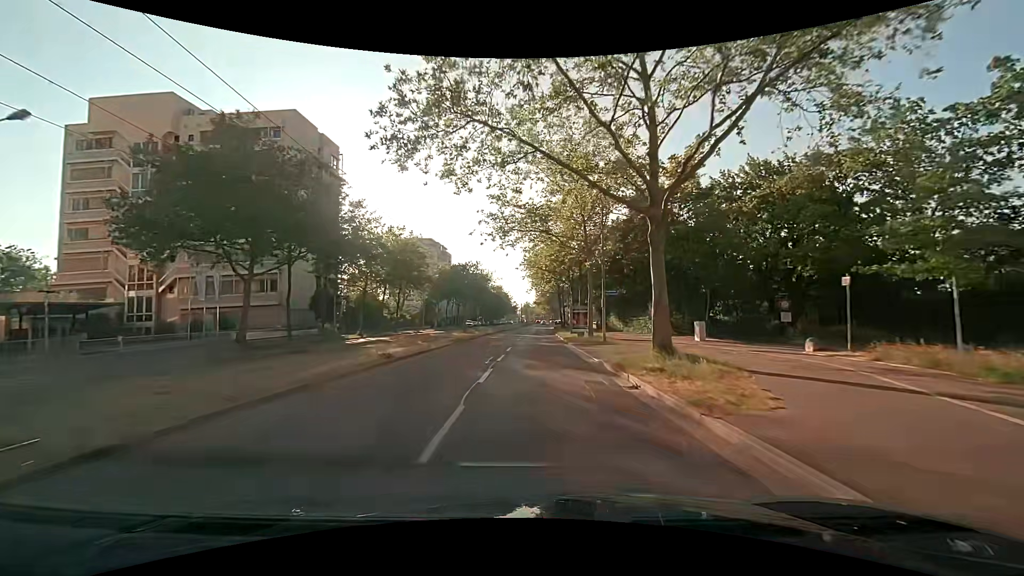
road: tertiary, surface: asphalt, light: Day
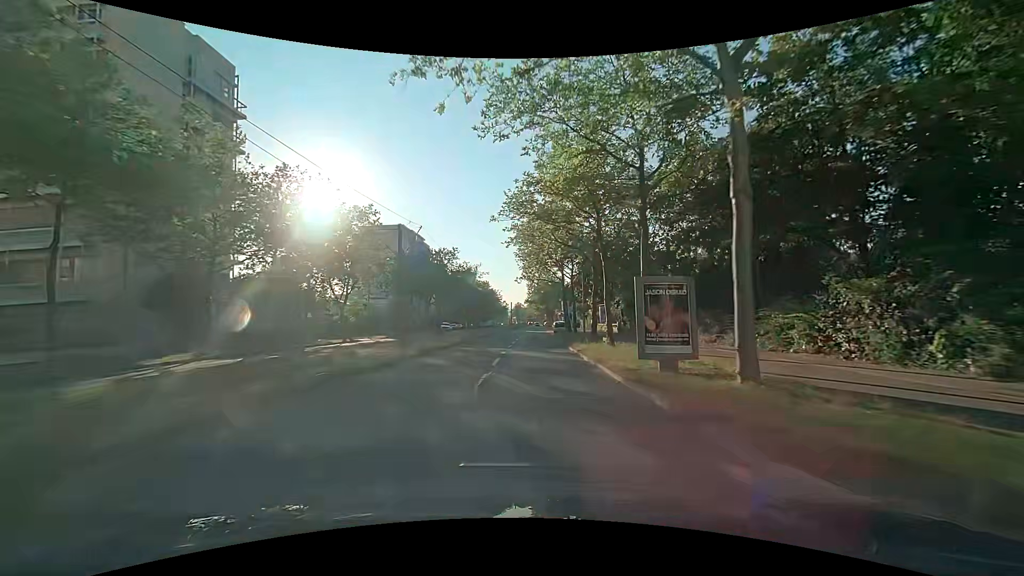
(+0.3, +24.5) m; +1°
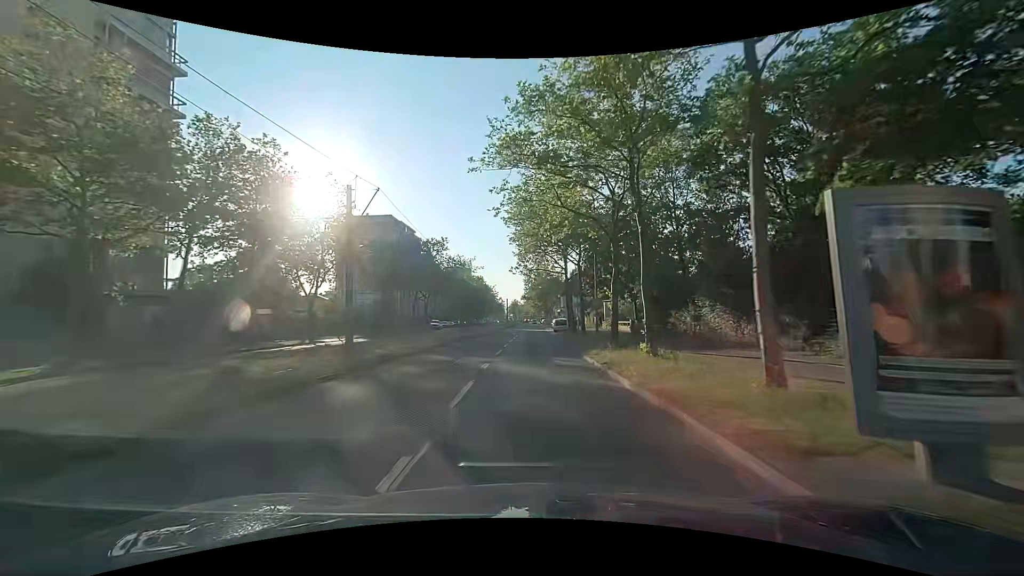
(+0.1, +8.2) m; +1°
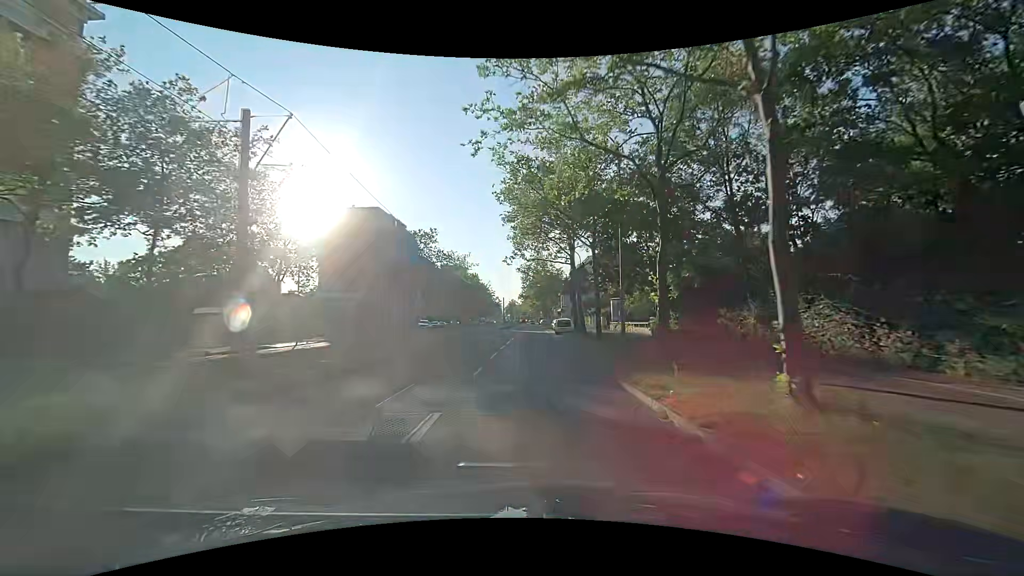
(-0.1, +8.2) m; 0°
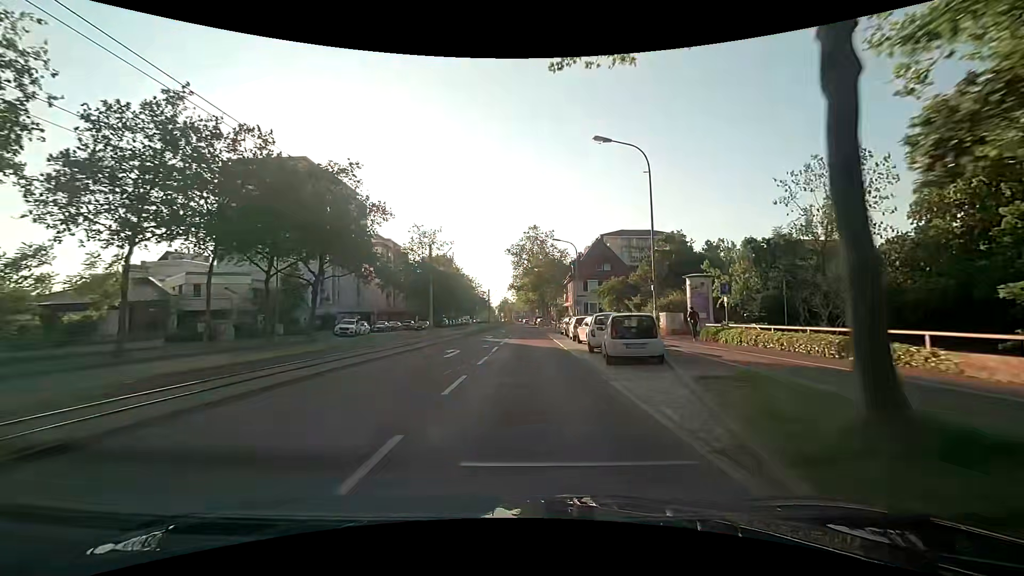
(+0.3, +33.0) m; +1°
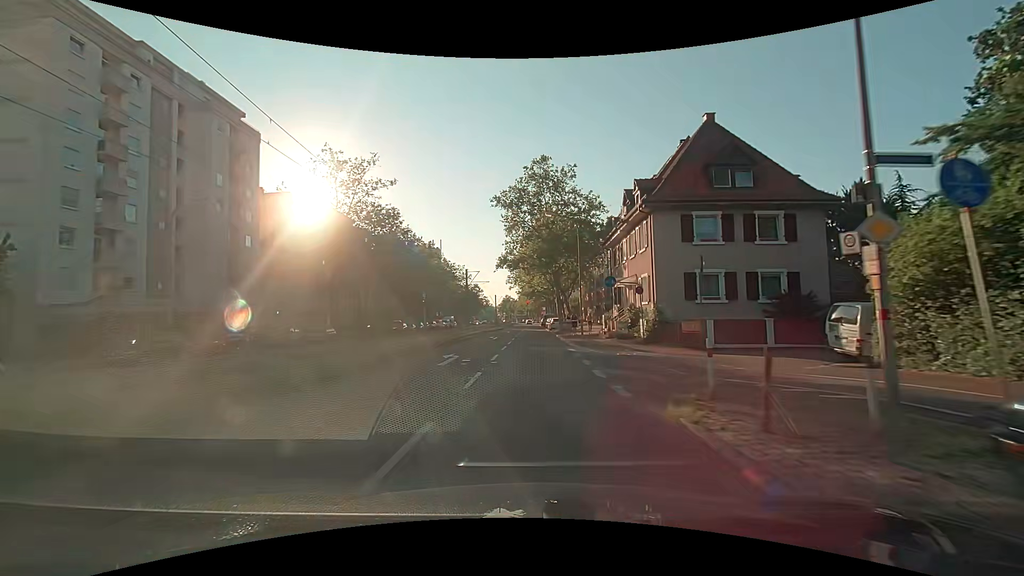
(+0.1, +41.1) m; 0°
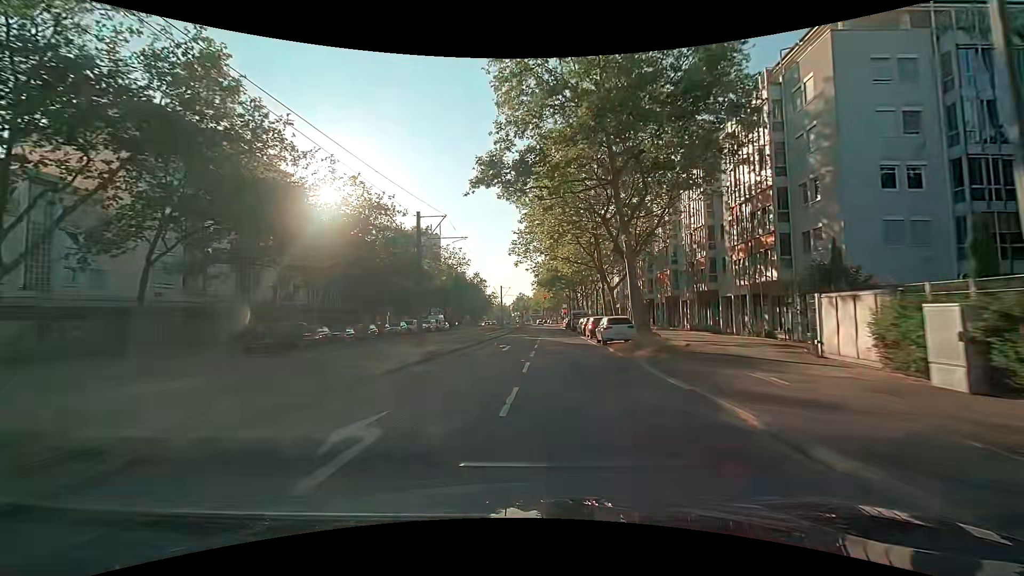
(-0.6, +32.5) m; -2°
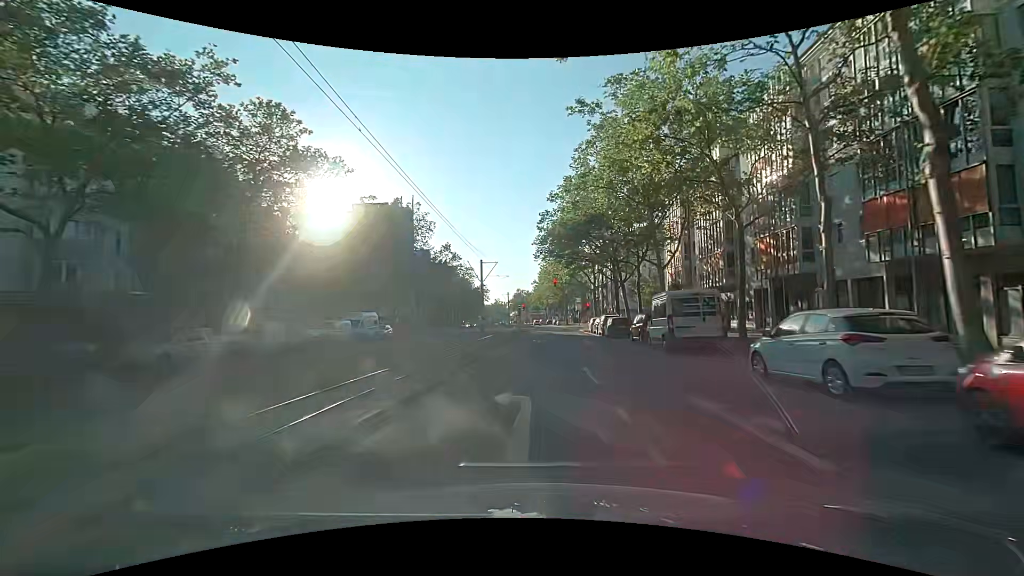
(-0.1, +37.5) m; +1°
